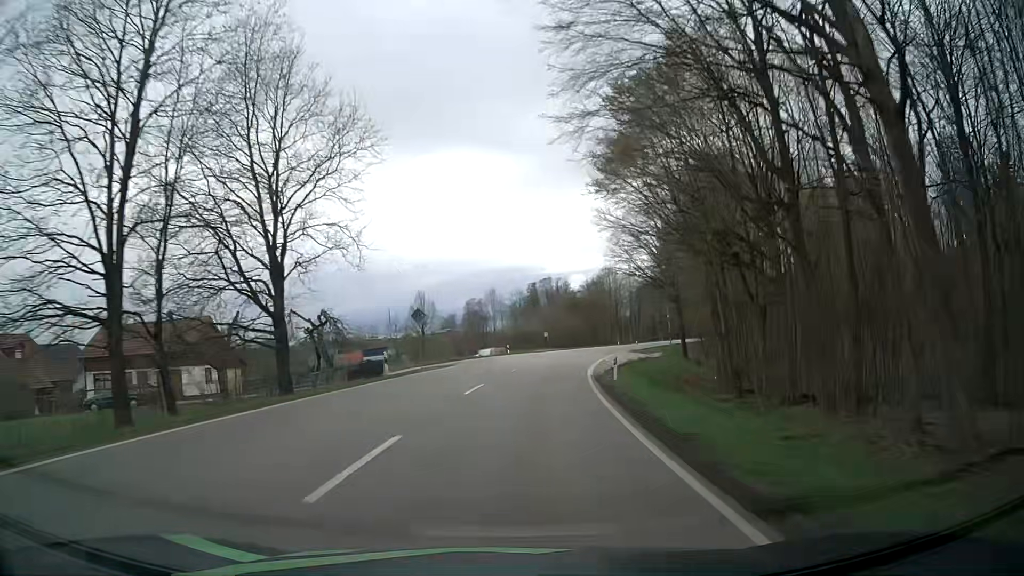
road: secondary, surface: asphalt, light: Day
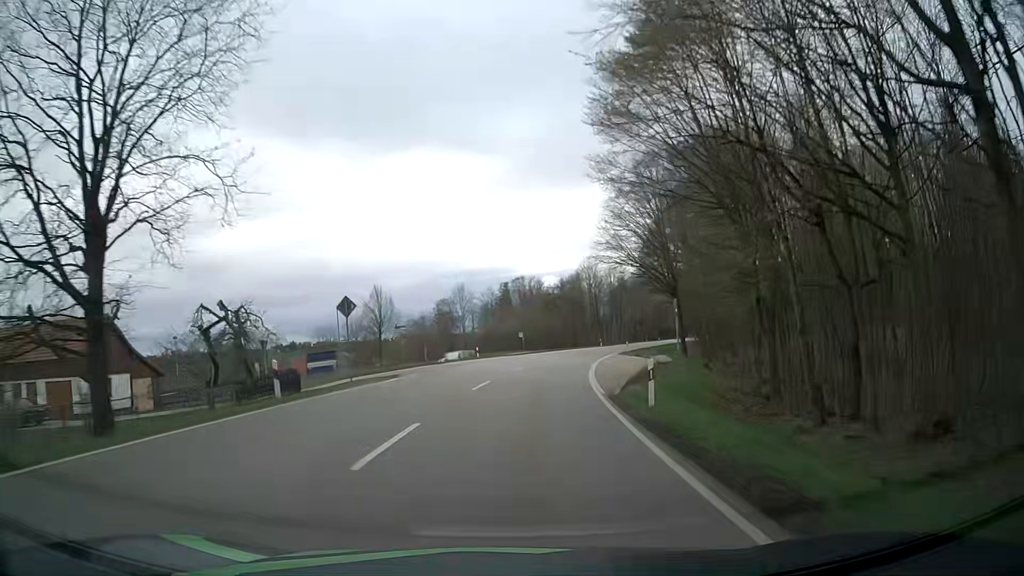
(+0.1, +10.3) m; +2°
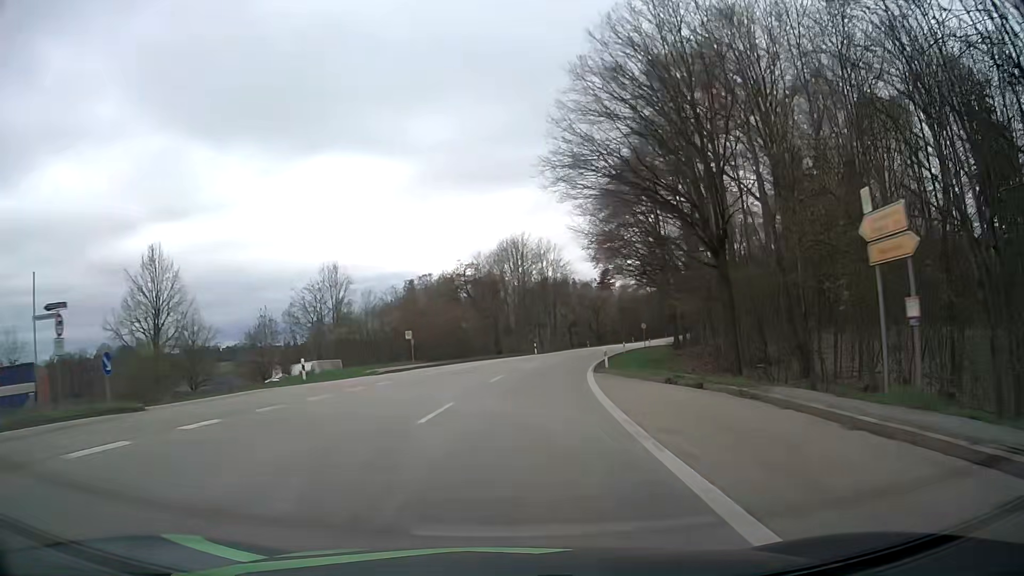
(+1.9, +31.1) m; +7°
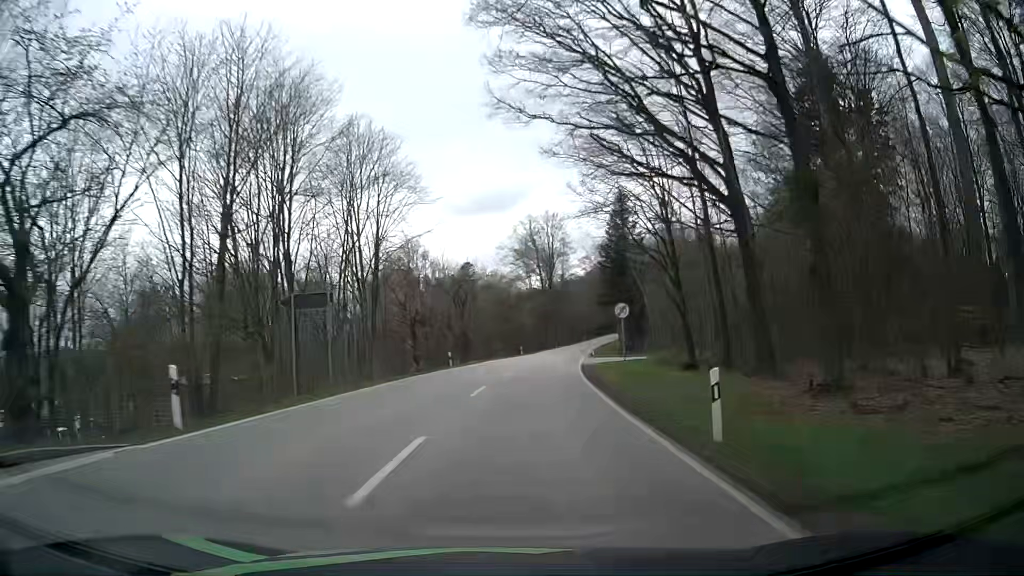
(+5.5, +52.5) m; +12°
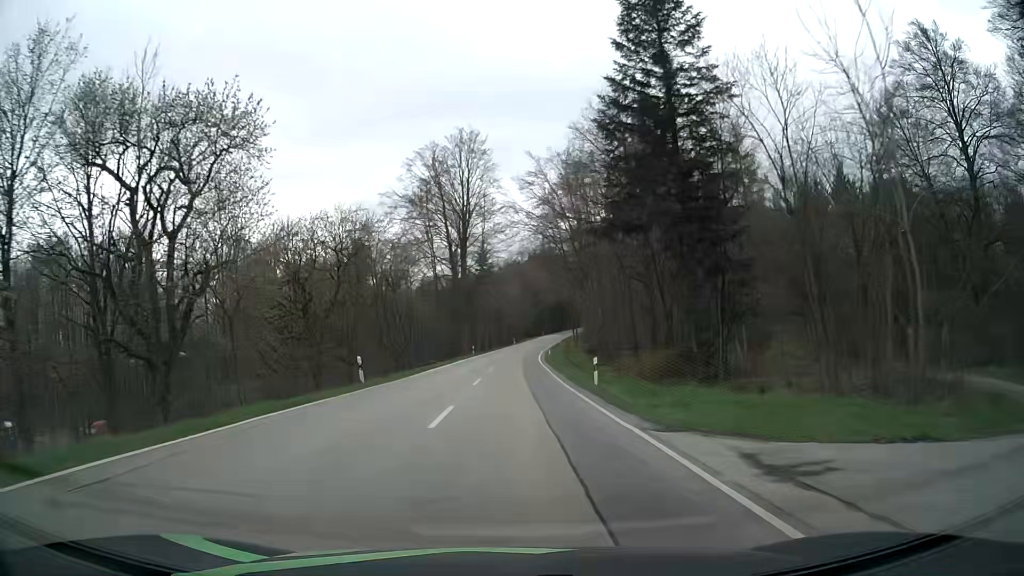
(+3.9, +53.9) m; +7°
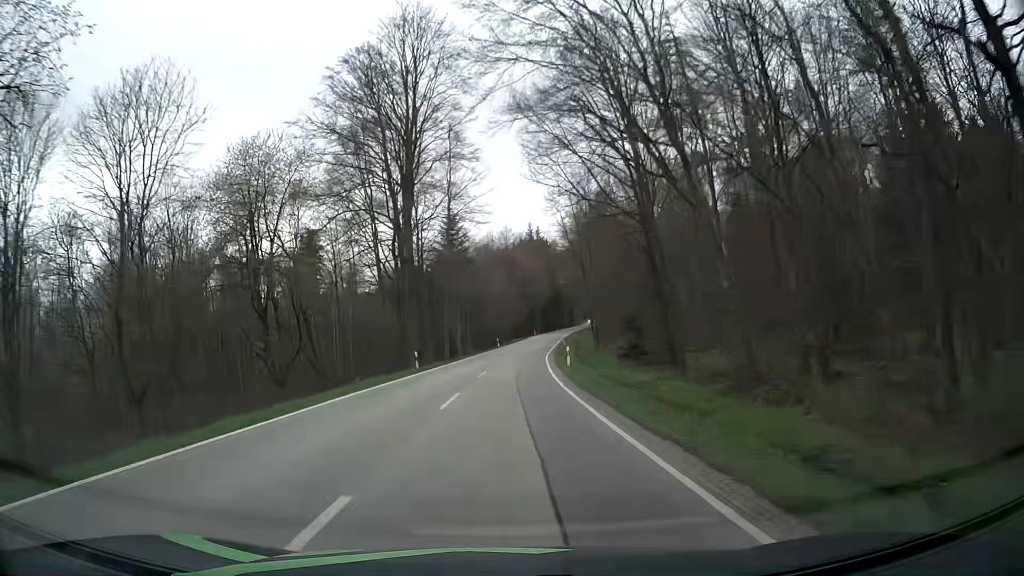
(+0.5, +33.1) m; +1°
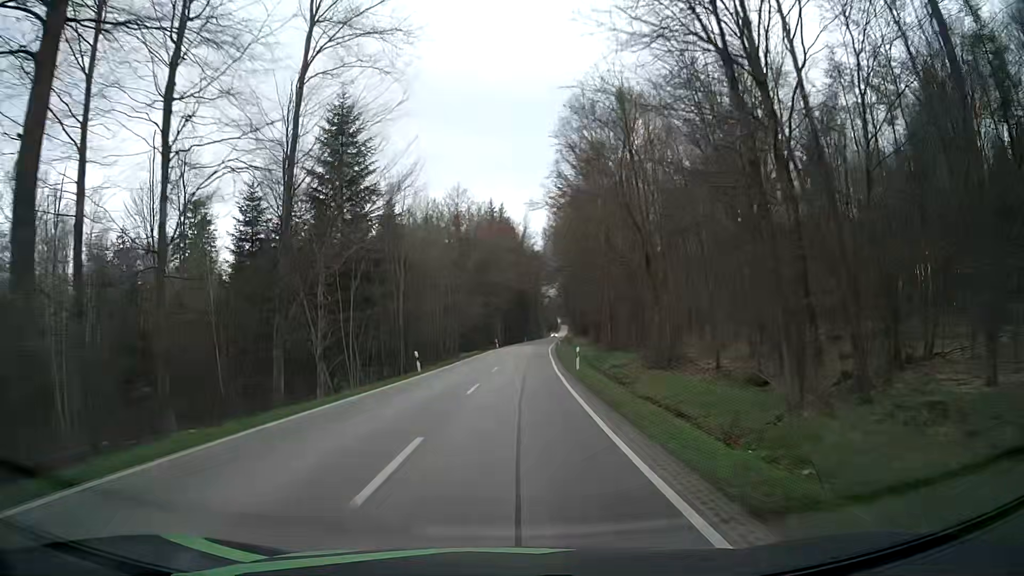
(+1.1, +43.8) m; +4°
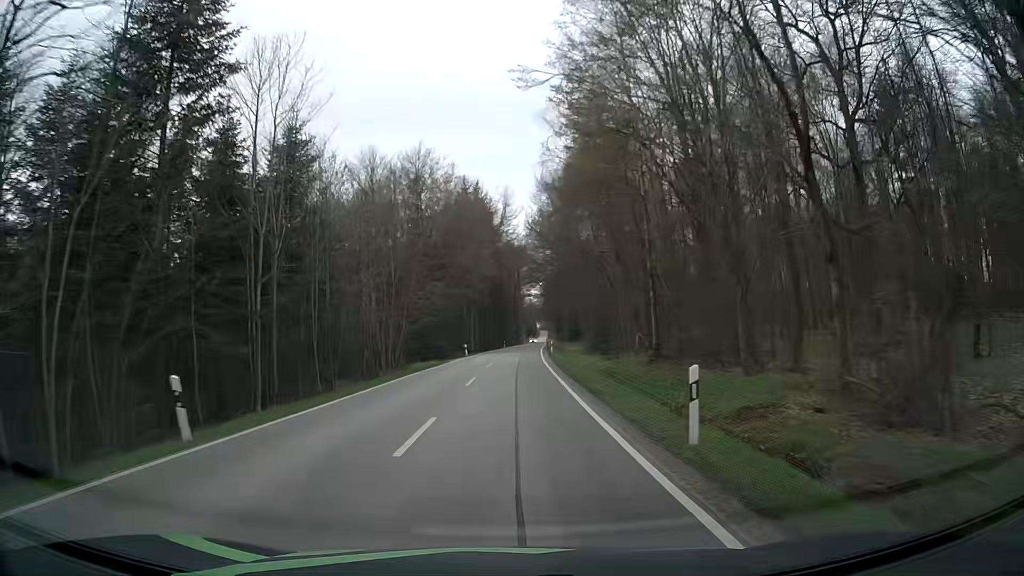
(+0.2, +21.6) m; +2°
(0, +10) (0, +20) (0, +30) (+1, +40) (+1, +50) (+1, +60) (+2, +70) (+2, +80) (+3, +90) (+3, +100) m
